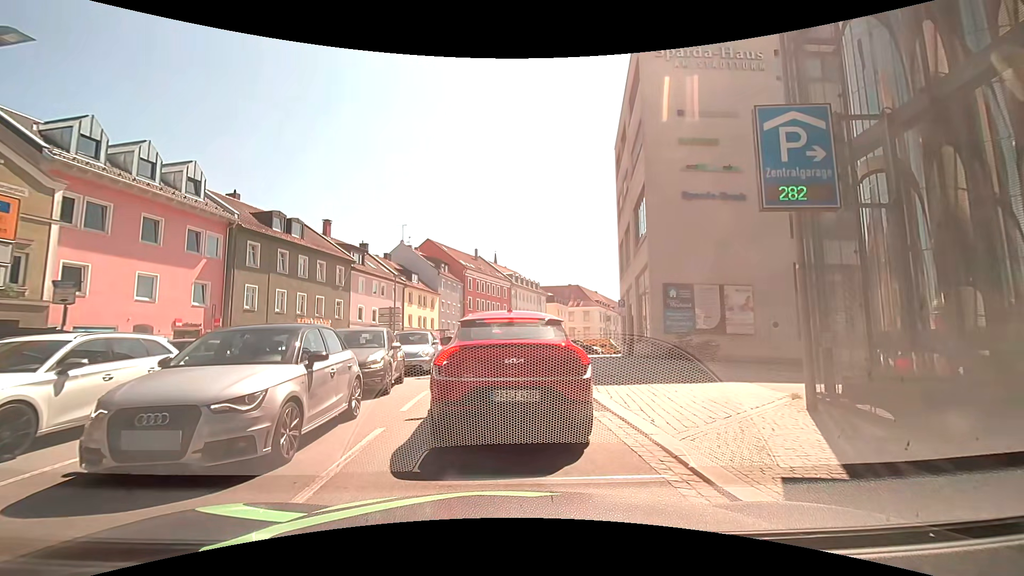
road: tertiary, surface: asphalt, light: Day
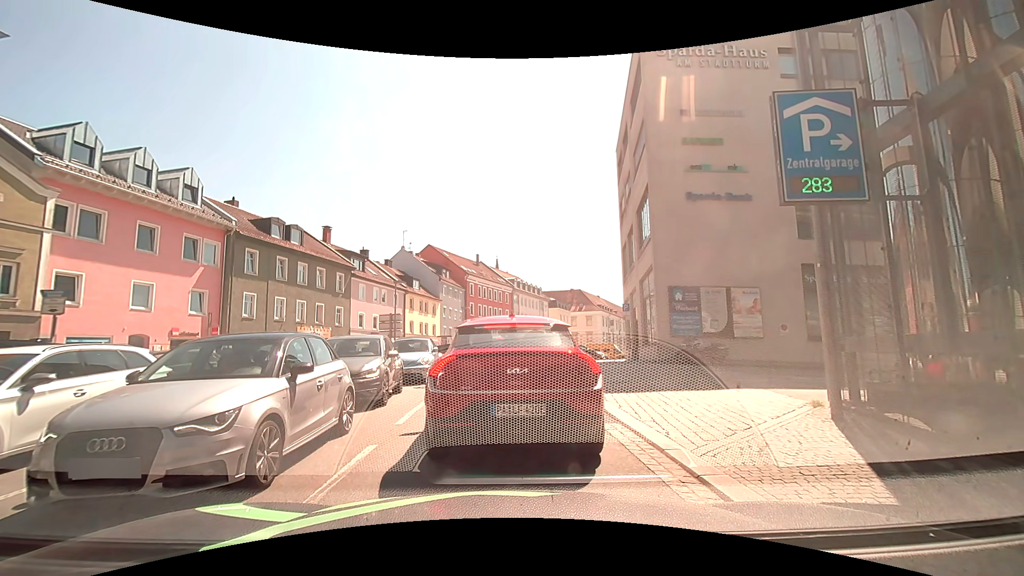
(0.0, +0.6) m; 0°
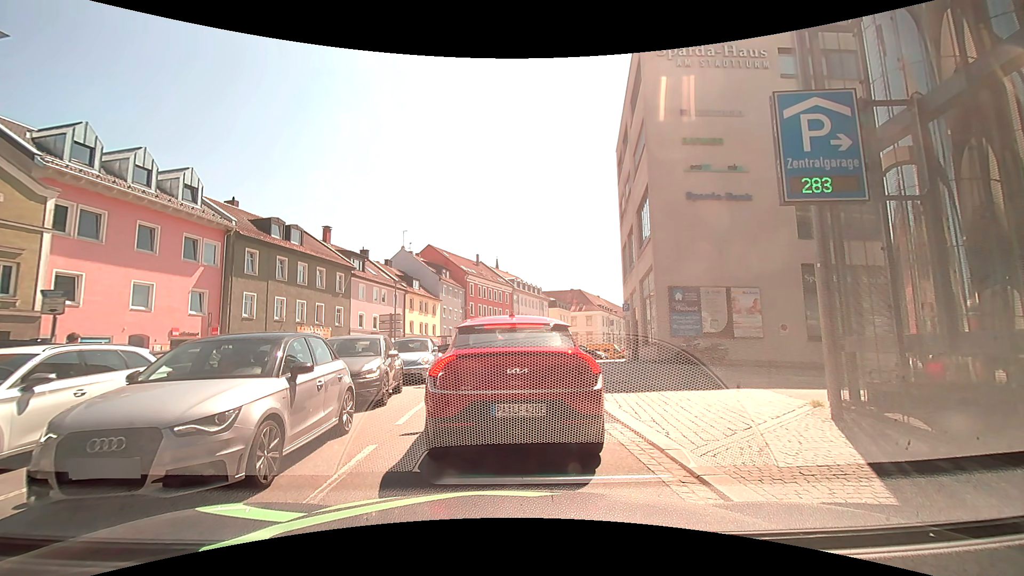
(0.0, 0.0) m; 0°
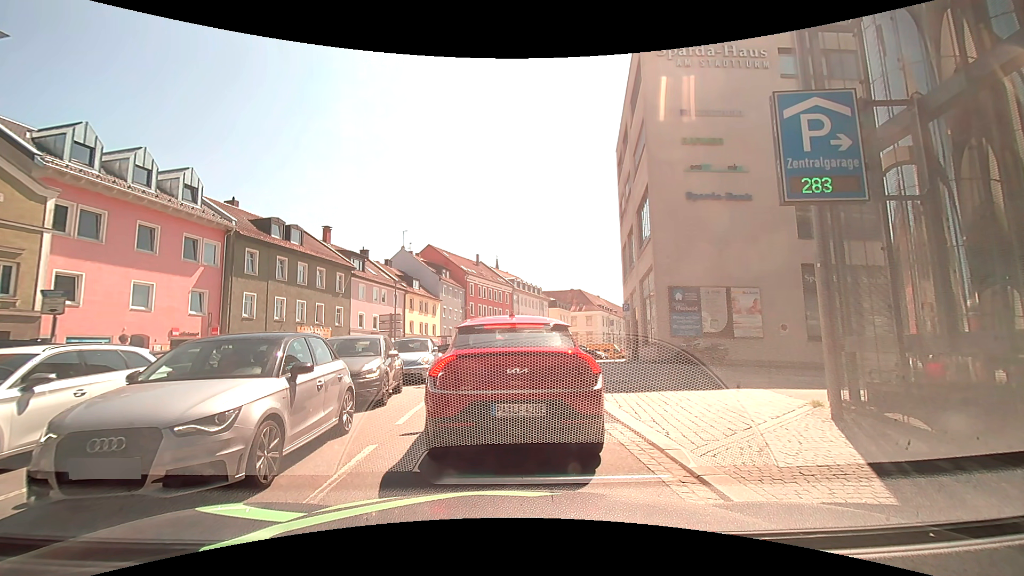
(0.0, 0.0) m; 0°
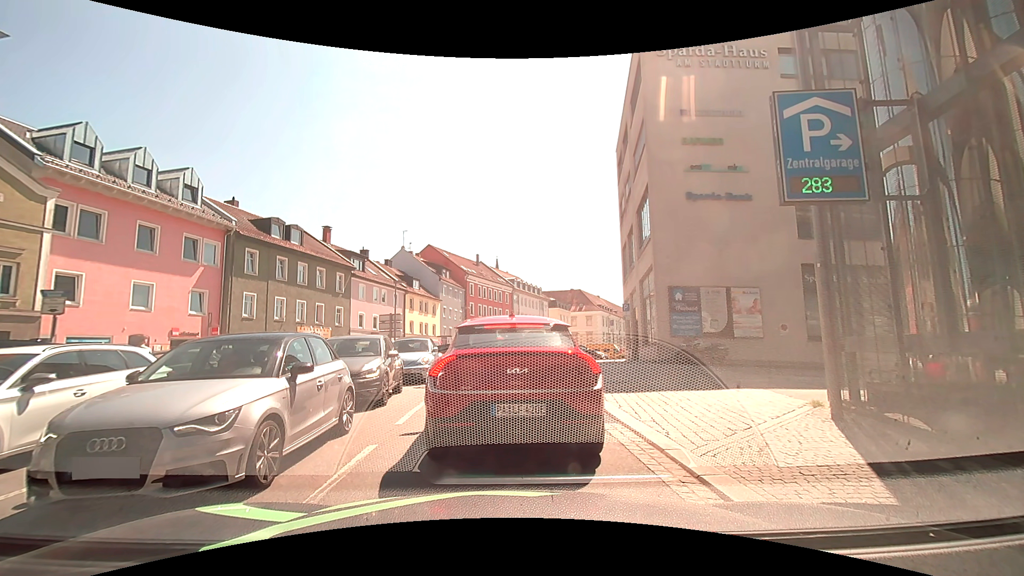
(0.0, 0.0) m; 0°
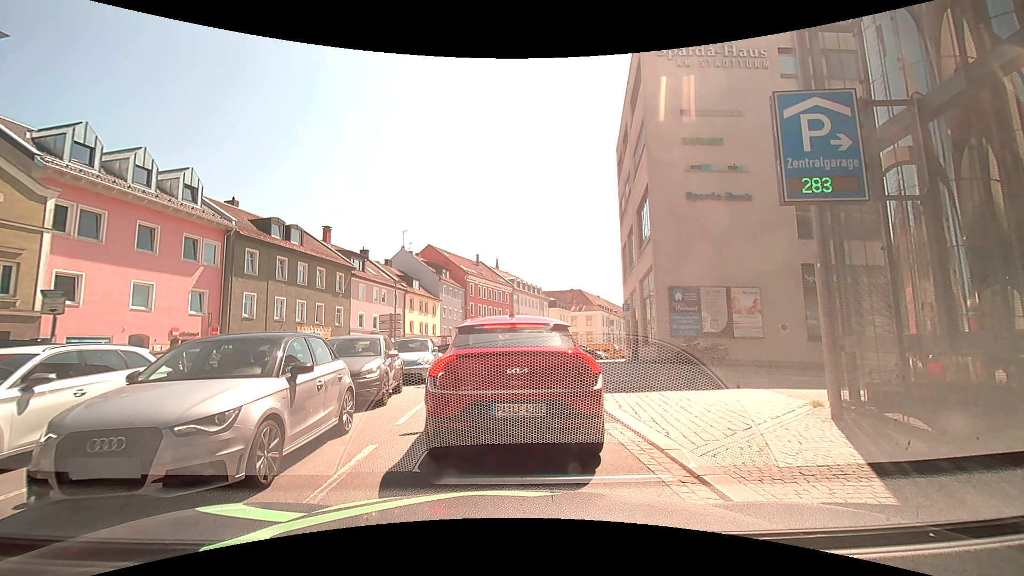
(0.0, 0.0) m; 0°
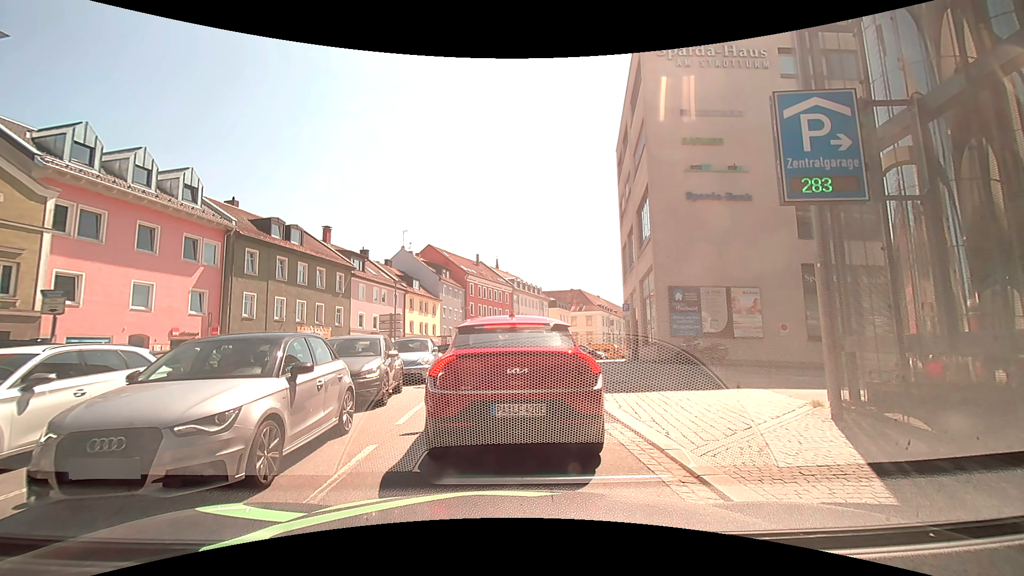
(0.0, 0.0) m; 0°
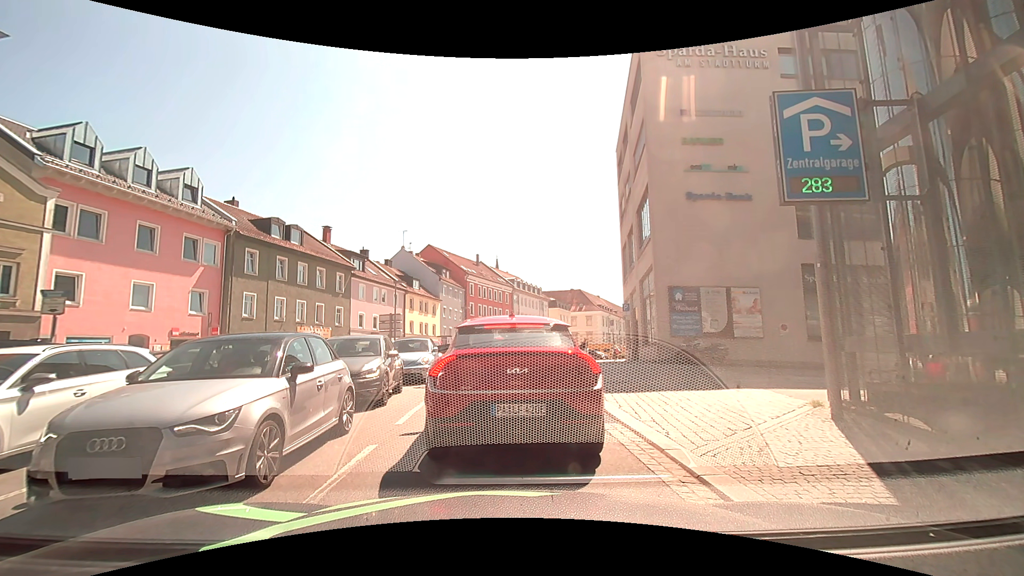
(0.0, 0.0) m; 0°
